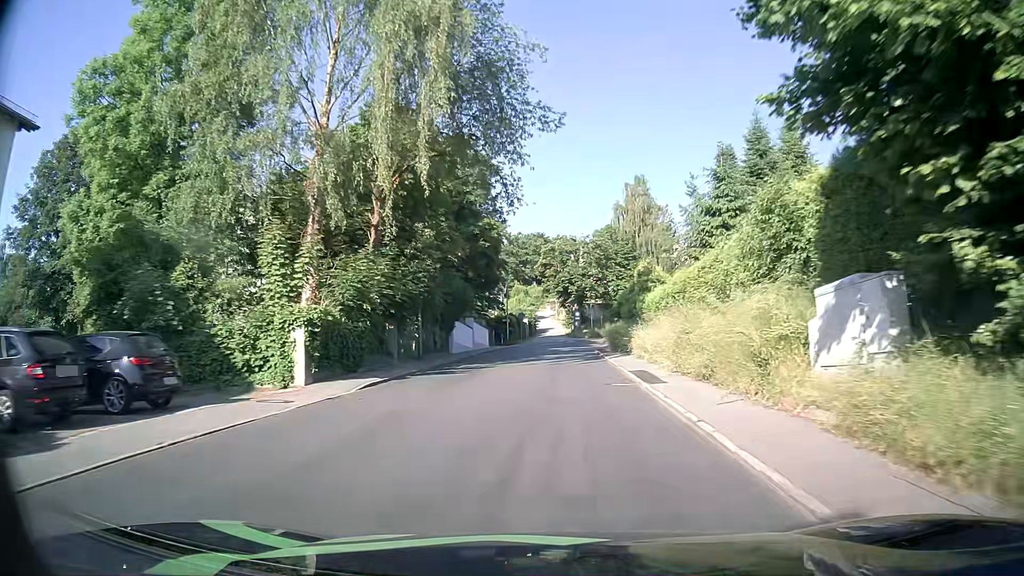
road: tertiary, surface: asphalt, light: Day
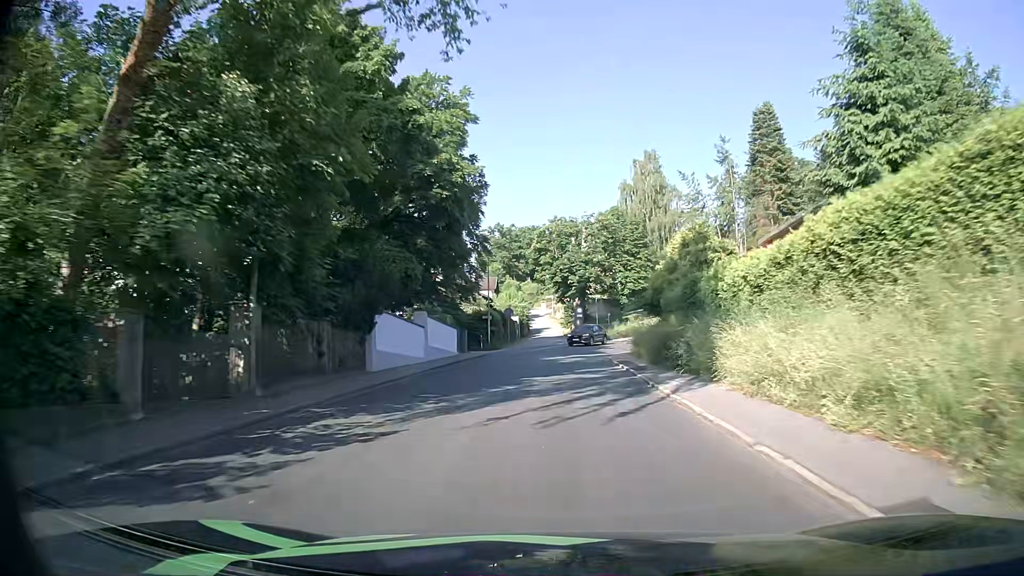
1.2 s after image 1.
(+0.1, +15.9) m; 0°
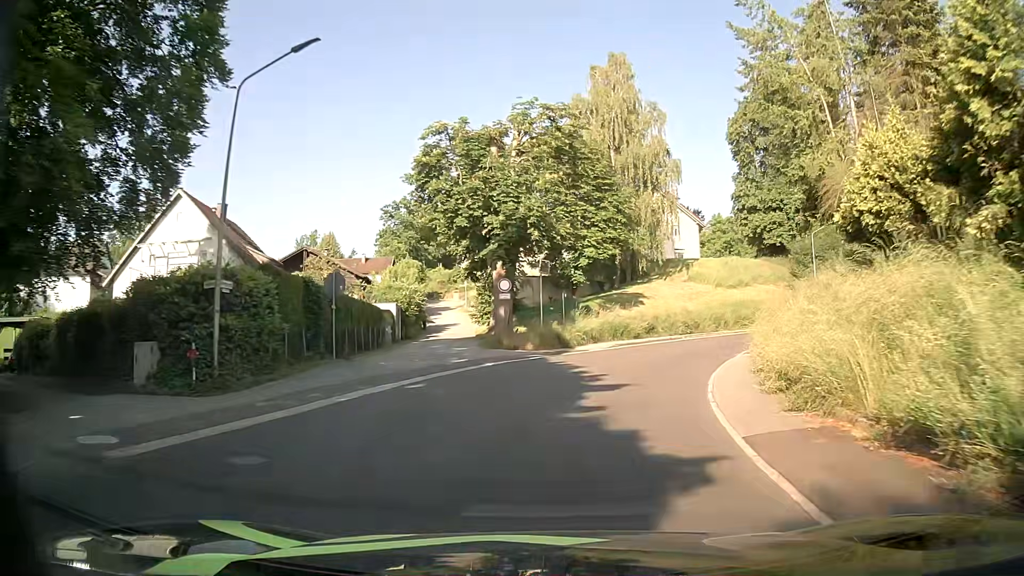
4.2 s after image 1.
(+1.4, +34.1) m; +8°
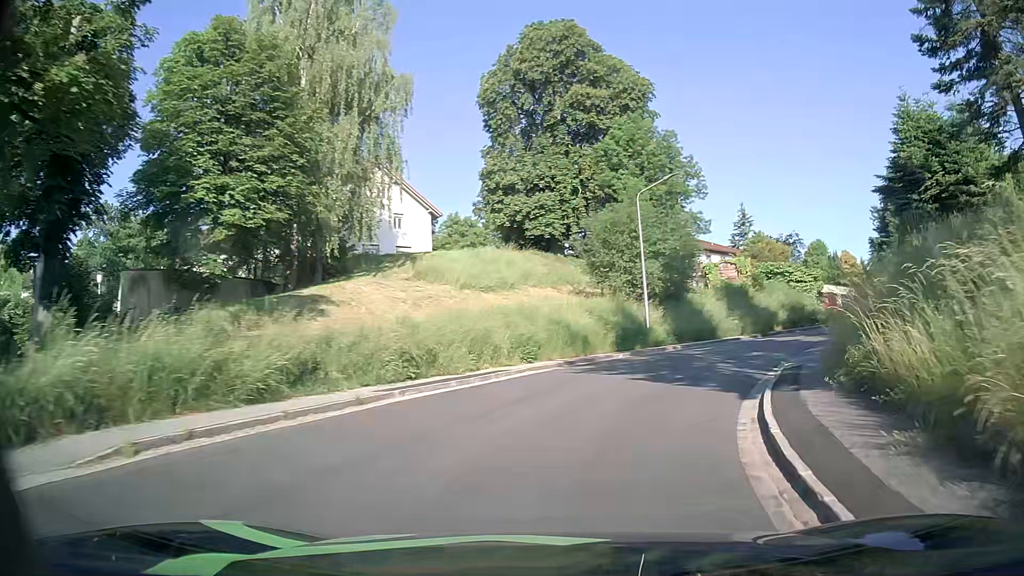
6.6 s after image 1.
(+4.1, +23.9) m; +21°
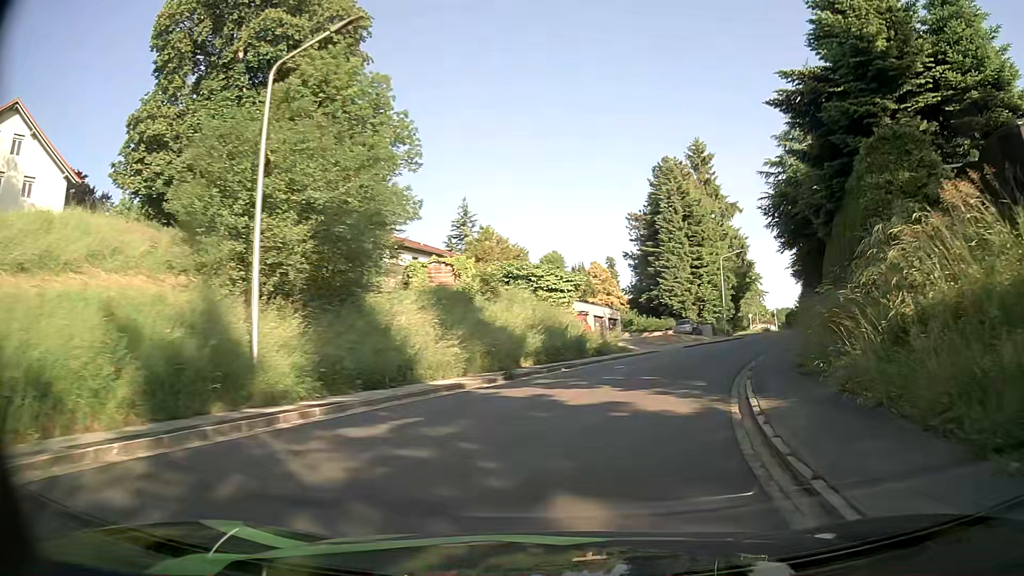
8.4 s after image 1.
(+4.2, +17.5) m; +26°
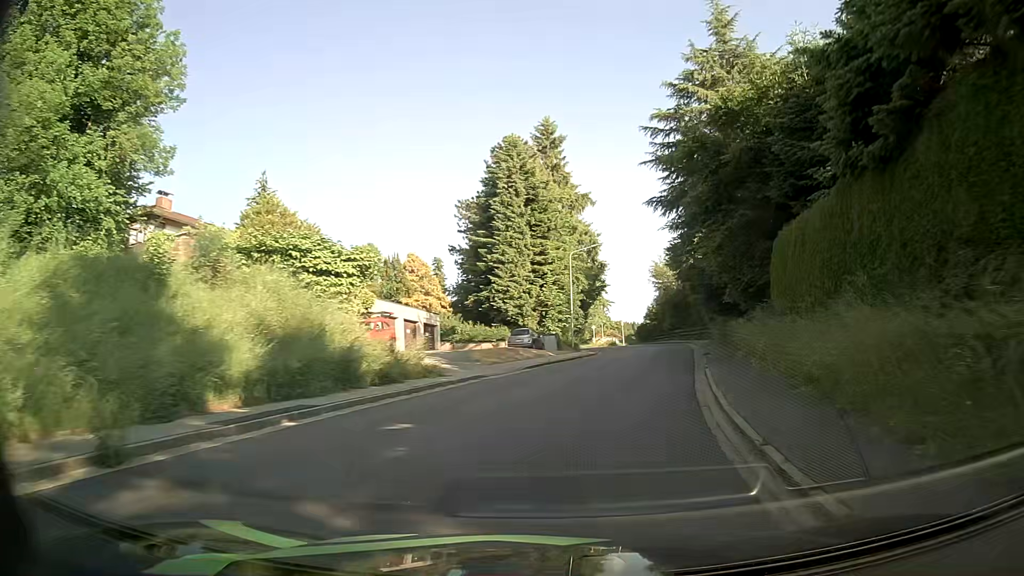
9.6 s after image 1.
(+1.7, +12.7) m; +14°
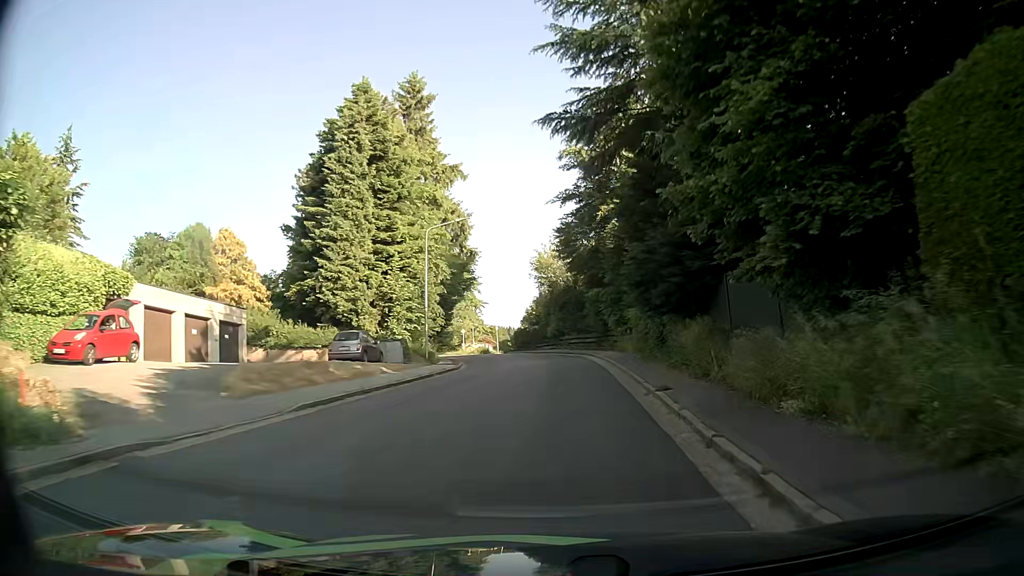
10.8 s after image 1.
(+1.4, +13.3) m; +11°
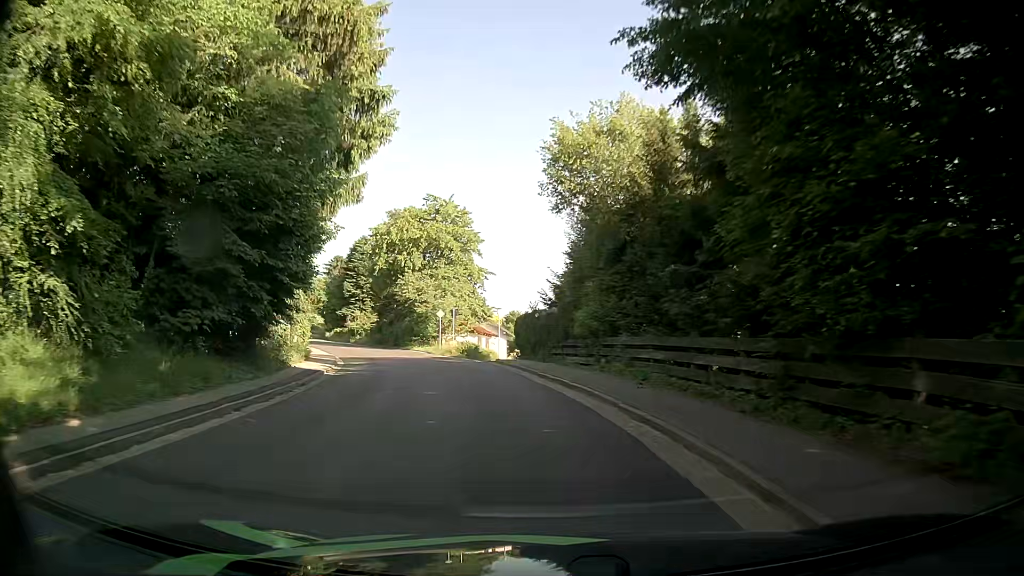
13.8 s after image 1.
(+0.6, +33.4) m; -4°
(0, +10) (-2, +20) (-4, +30) (-7, +39) (-11, +48) (-15, +58) (-19, +66) (-24, +75) (-28, +84) (-33, +93) m
